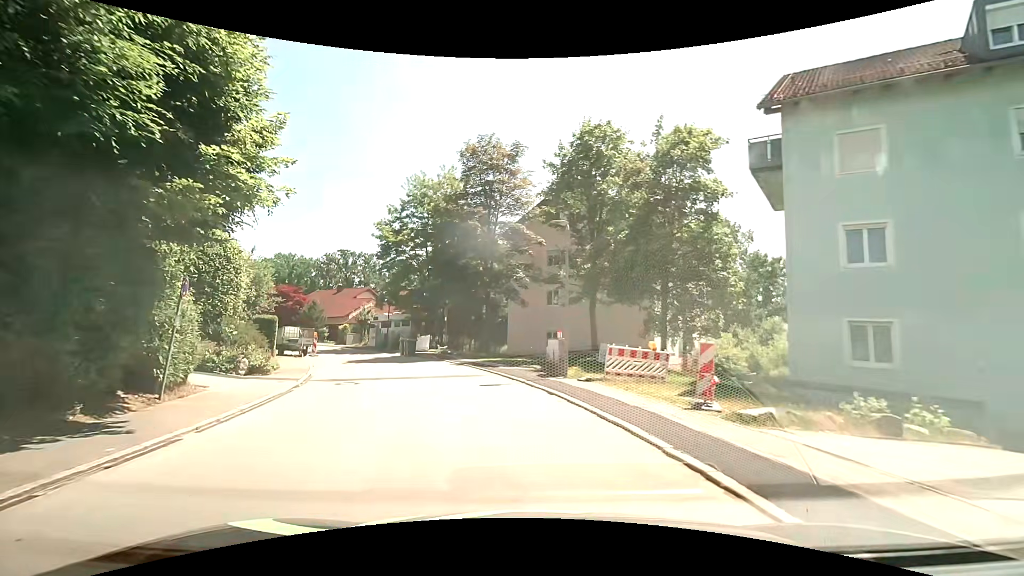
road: residential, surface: asphalt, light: Day
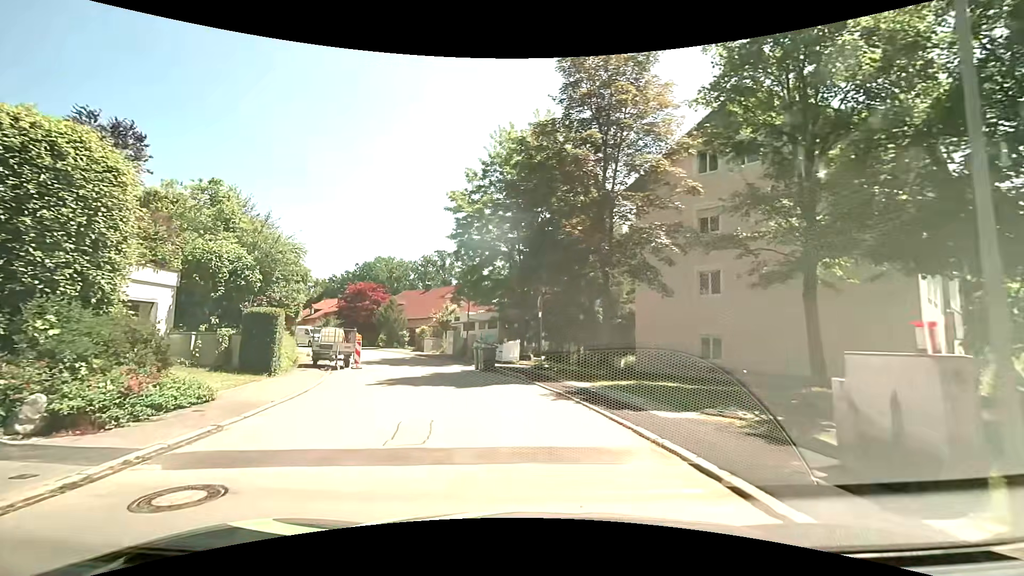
(-1.2, +11.5) m; -12°
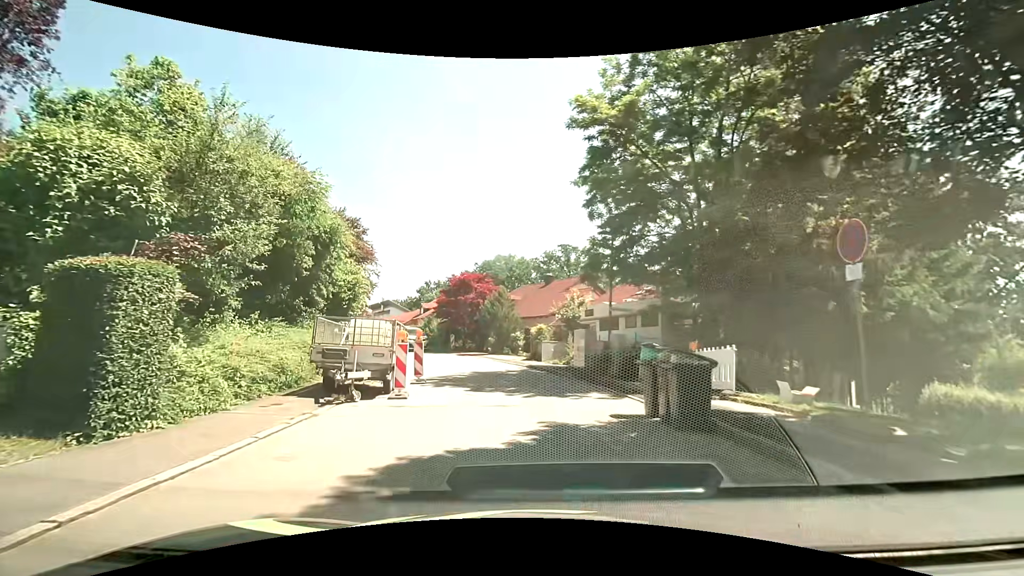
(-1.7, +12.4) m; -15°
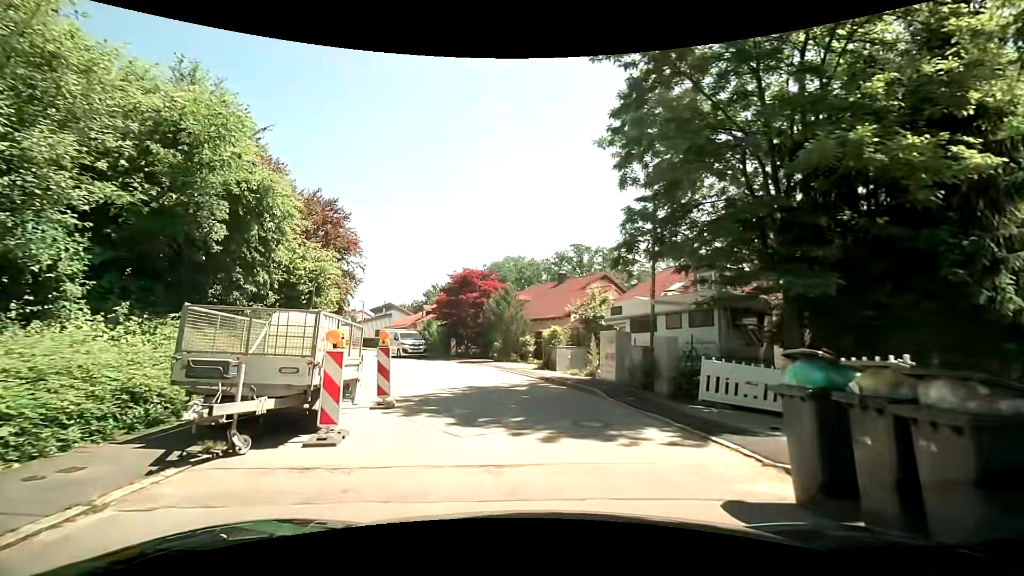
(0.0, +4.8) m; -1°
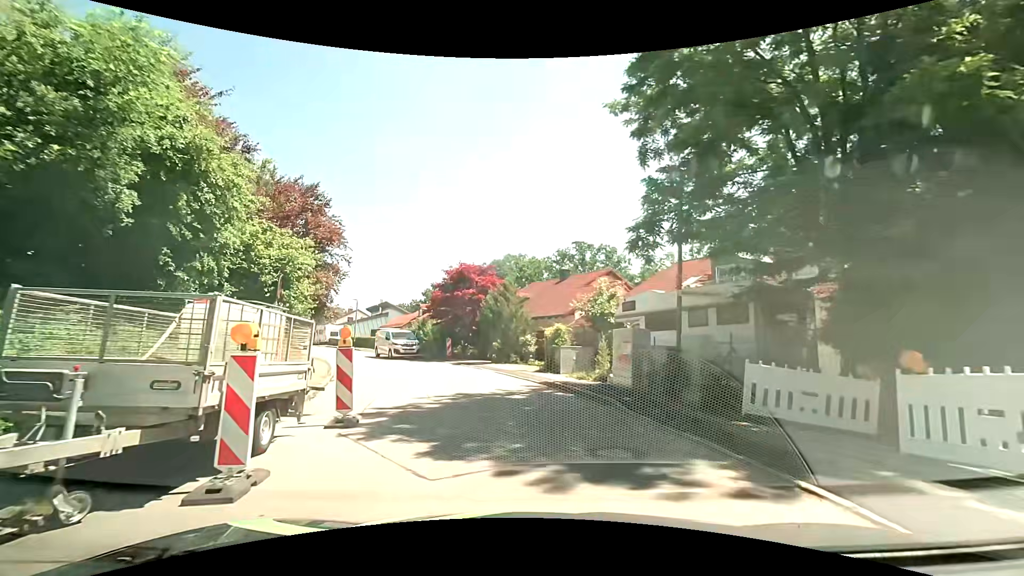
(0.0, +2.3) m; 0°
